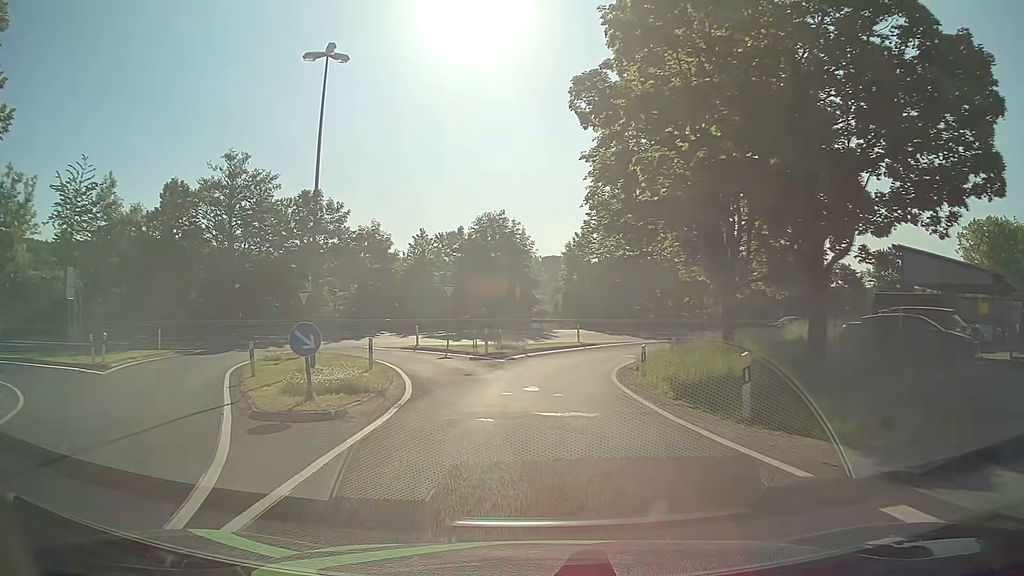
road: unclassified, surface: asphalt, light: Day
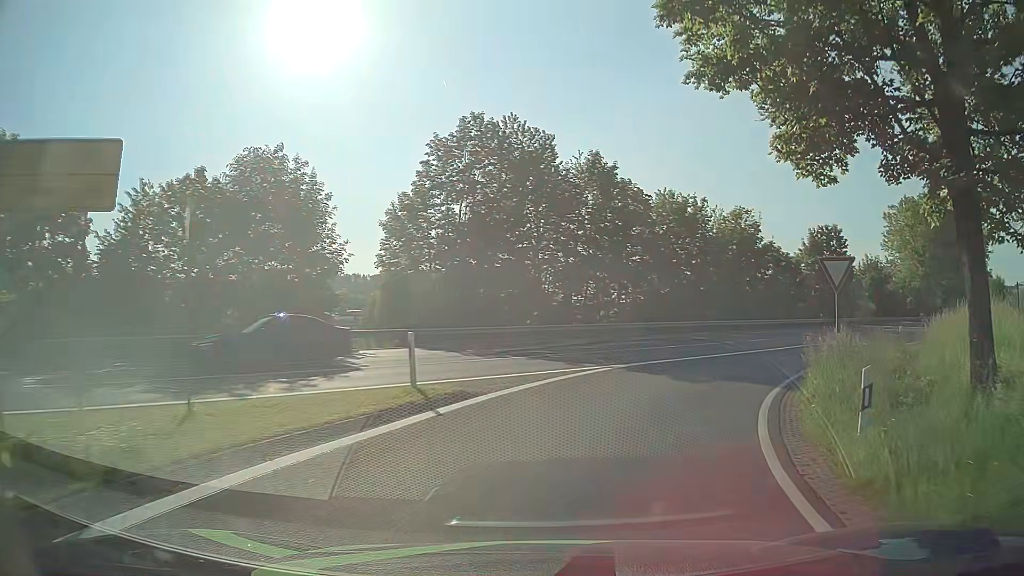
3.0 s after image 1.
(+1.1, +27.1) m; +14°
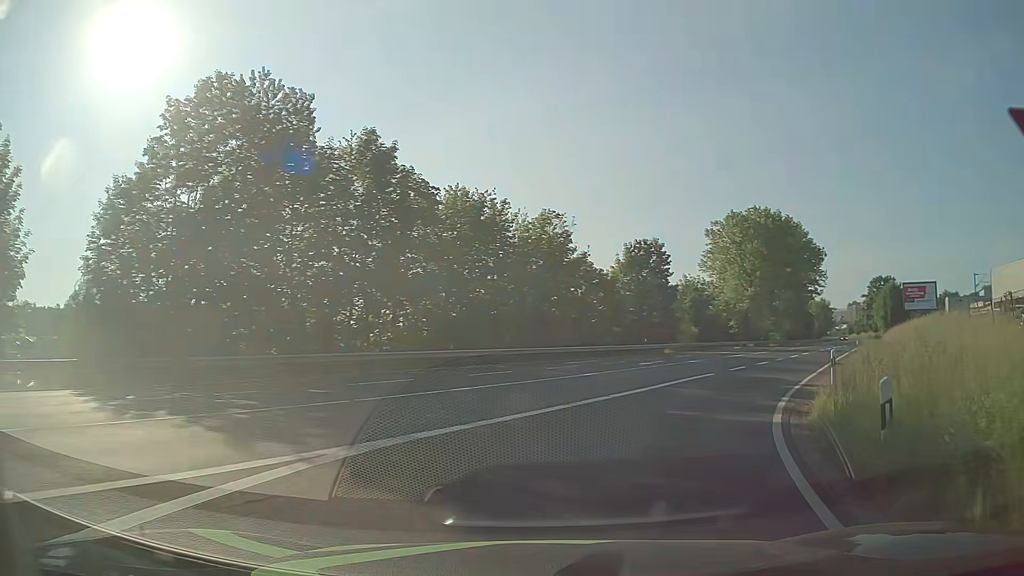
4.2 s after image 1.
(+1.6, +11.0) m; +18°
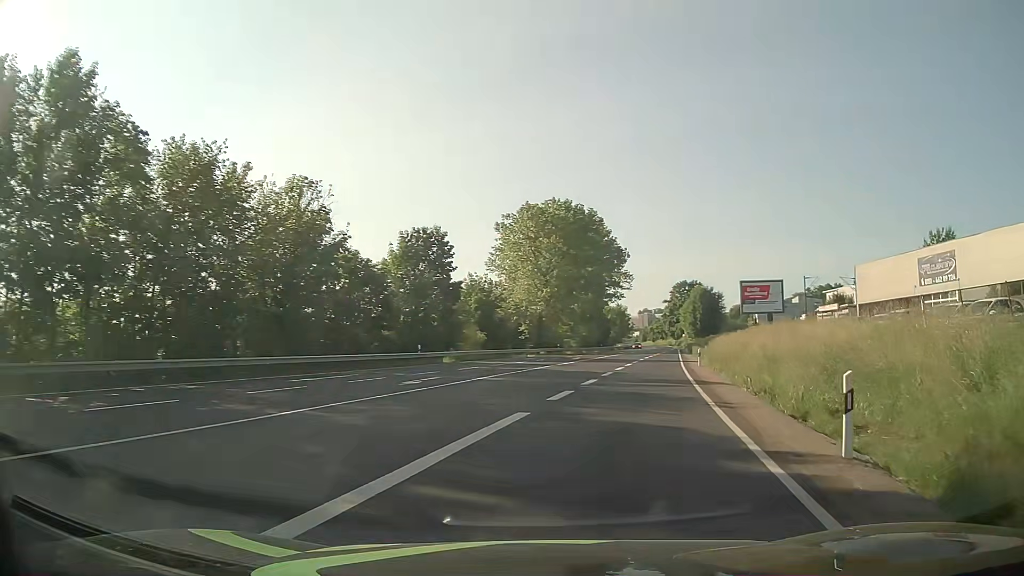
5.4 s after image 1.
(+1.9, +11.7) m; +18°
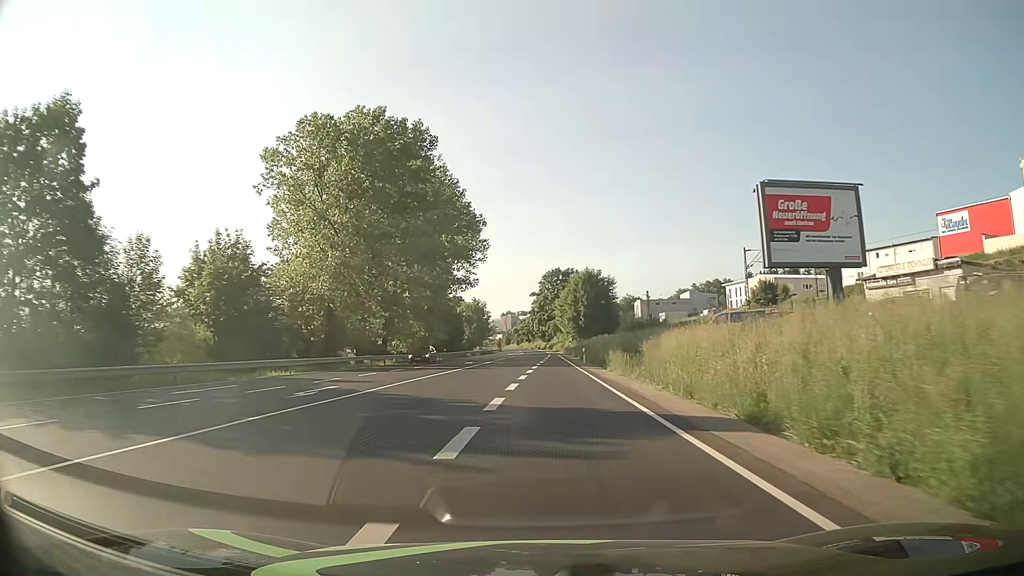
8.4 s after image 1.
(+5.9, +38.2) m; +12°
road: primary
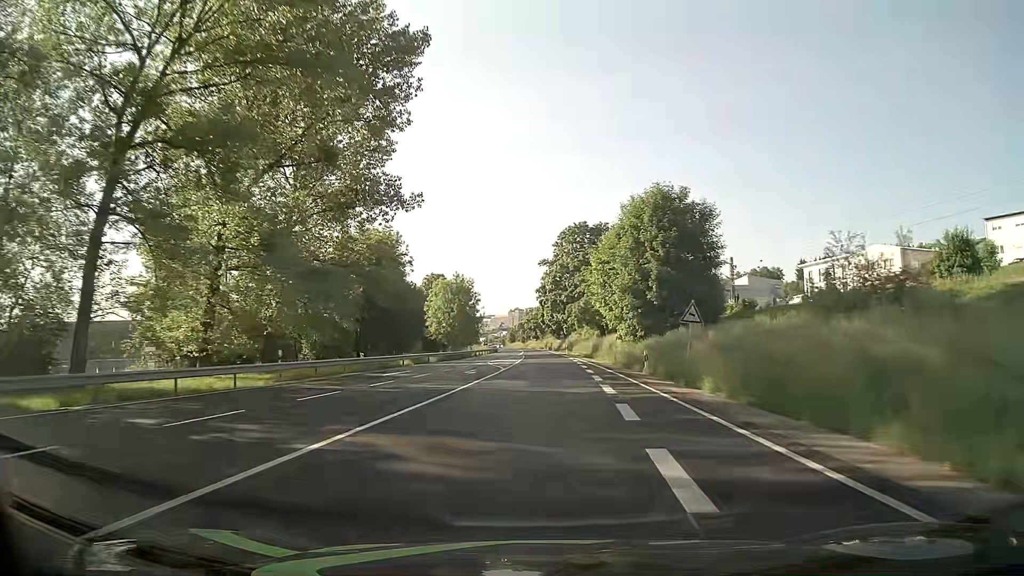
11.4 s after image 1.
(-0.5, +57.9) m; -1°
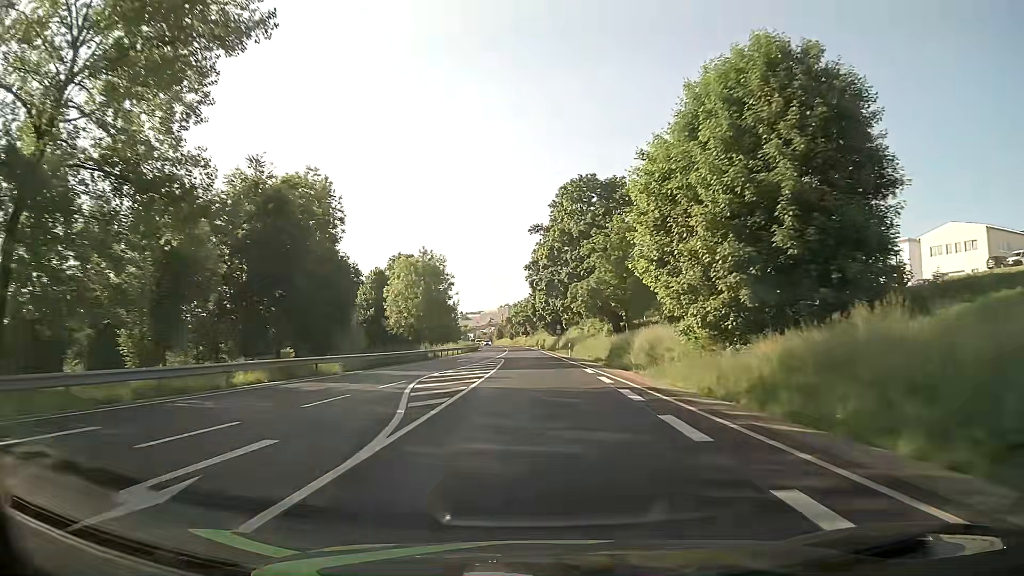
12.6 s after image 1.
(+0.1, +26.7) m; +1°
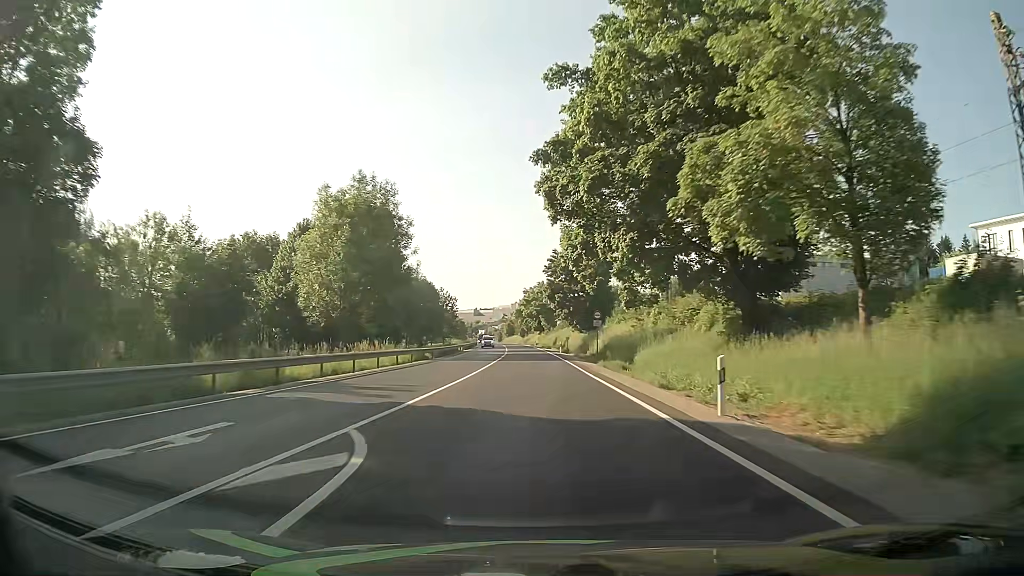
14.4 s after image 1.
(-0.3, +41.2) m; -1°
